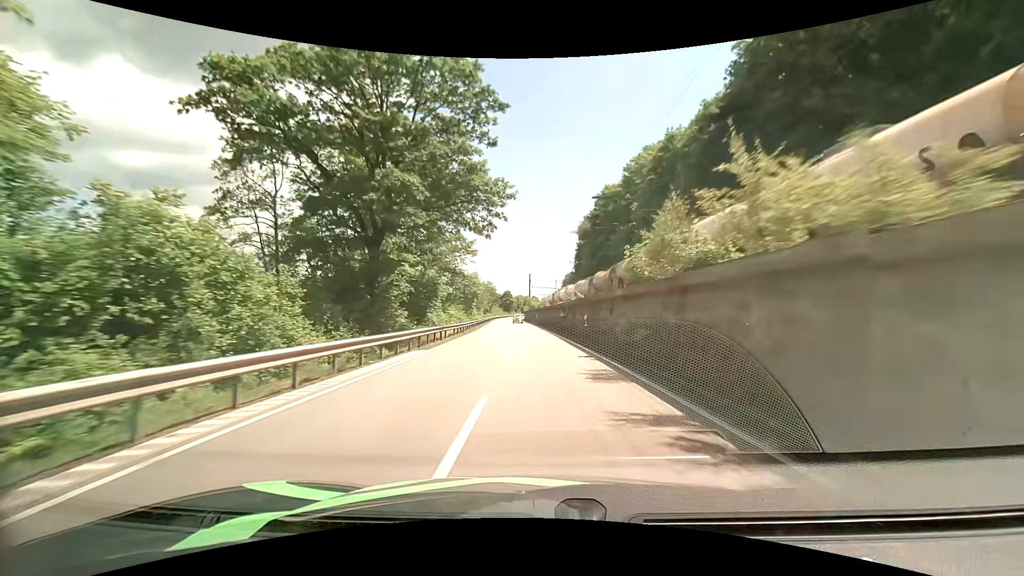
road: primary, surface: asphalt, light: Day
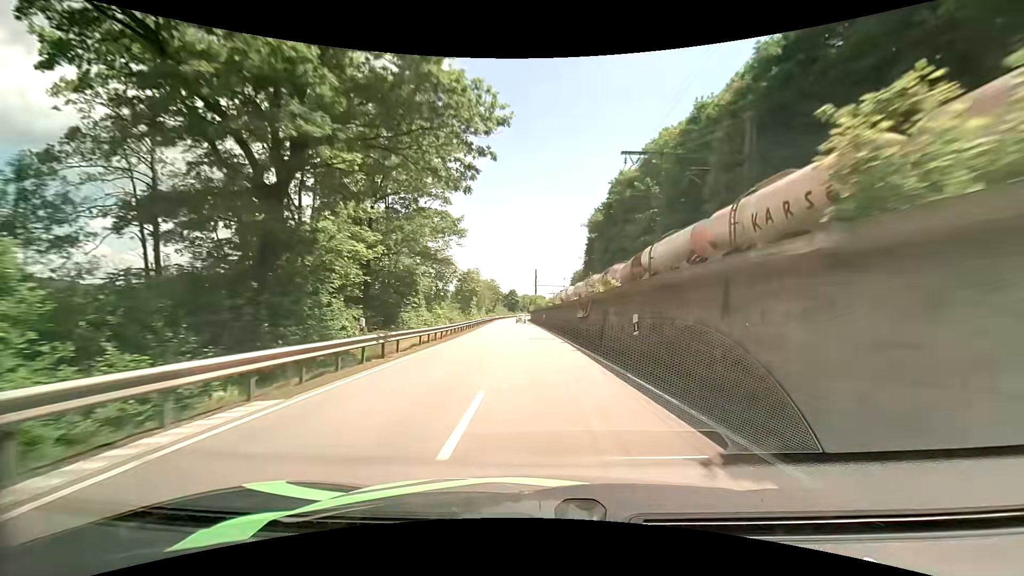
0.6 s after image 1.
(-0.1, +11.5) m; -1°
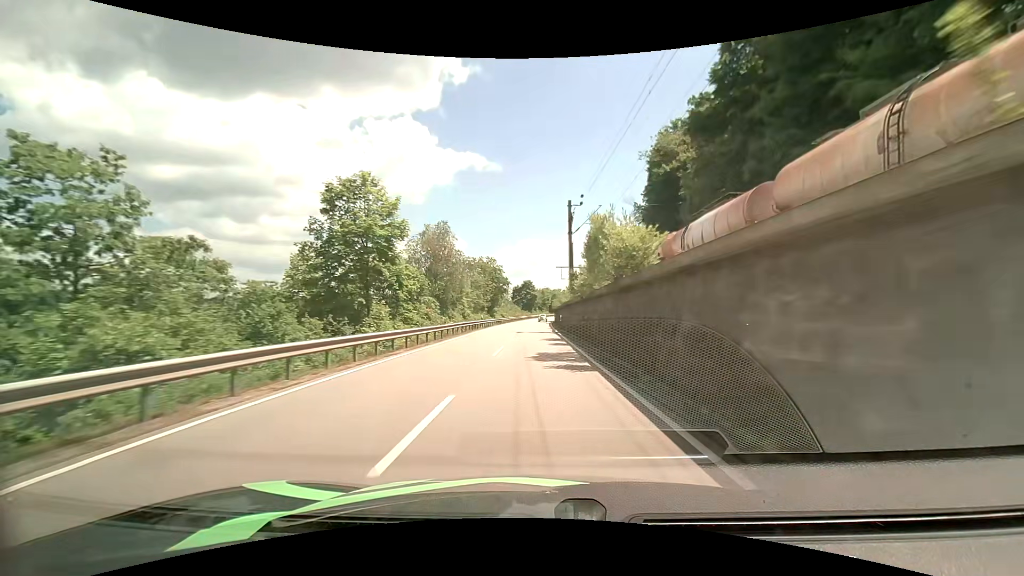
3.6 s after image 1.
(-1.8, +60.4) m; -3°
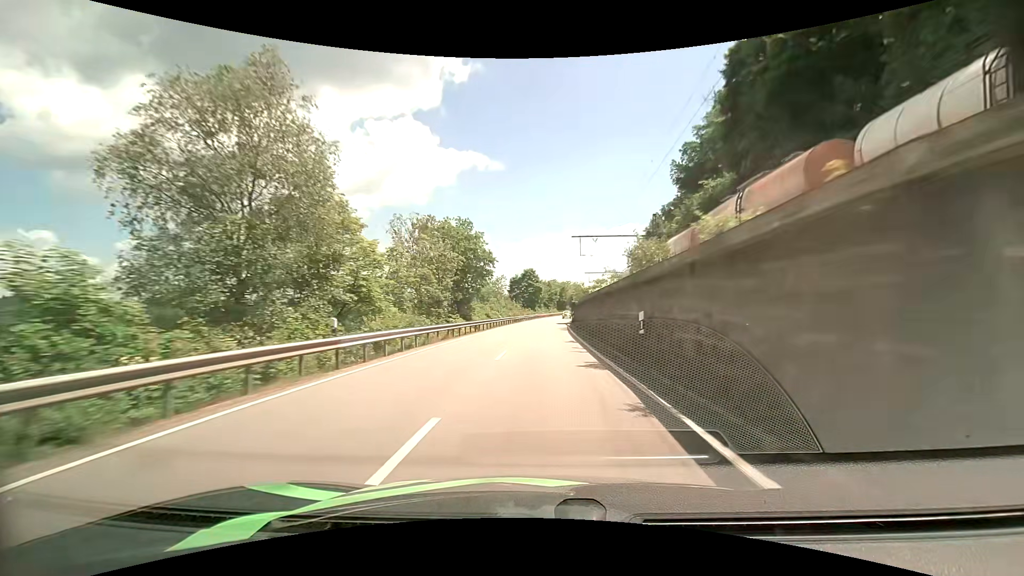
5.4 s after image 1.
(-0.2, +37.9) m; -1°
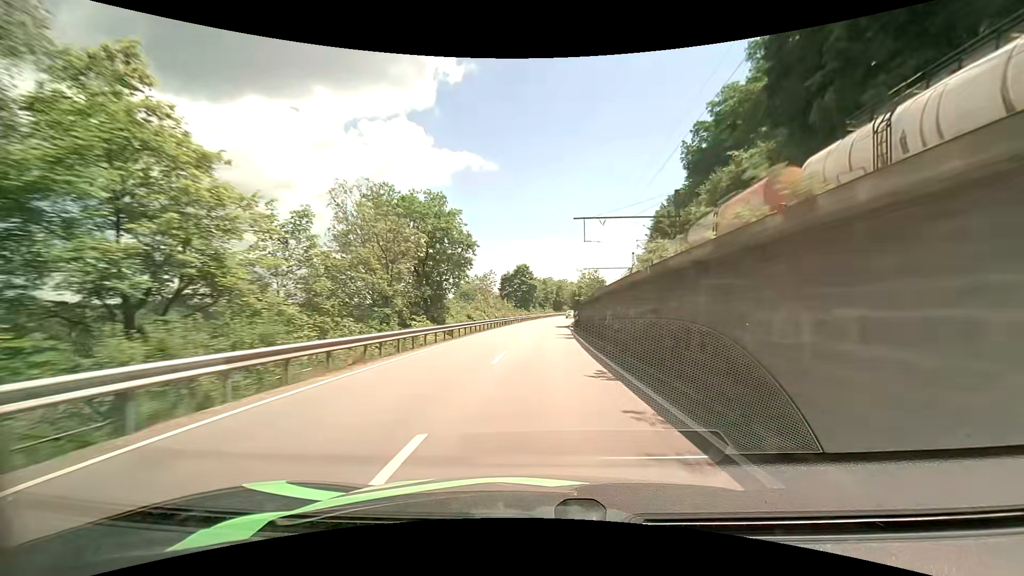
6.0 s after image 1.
(+0.1, +12.7) m; +1°
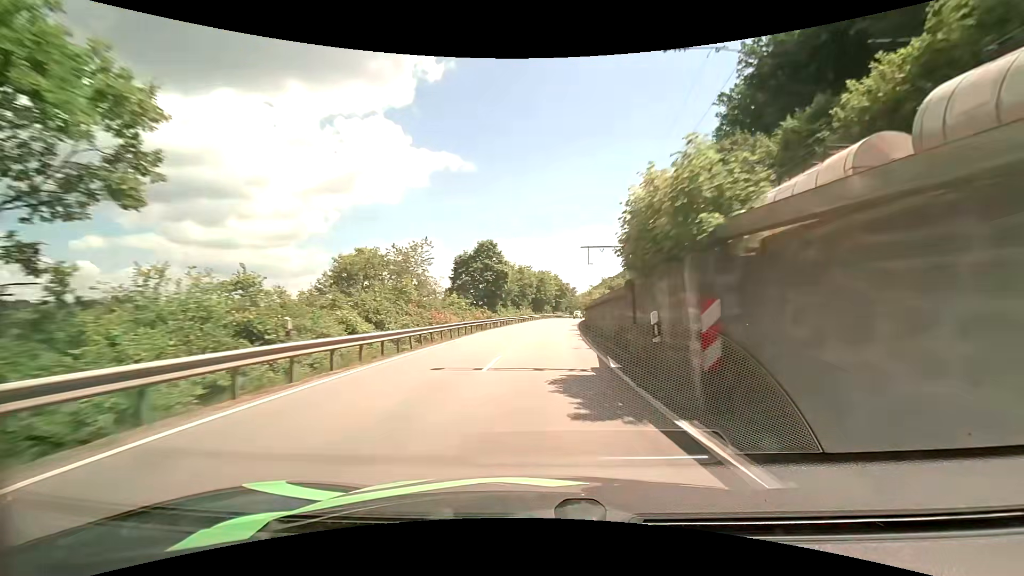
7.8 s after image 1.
(+0.7, +37.8) m; +3°
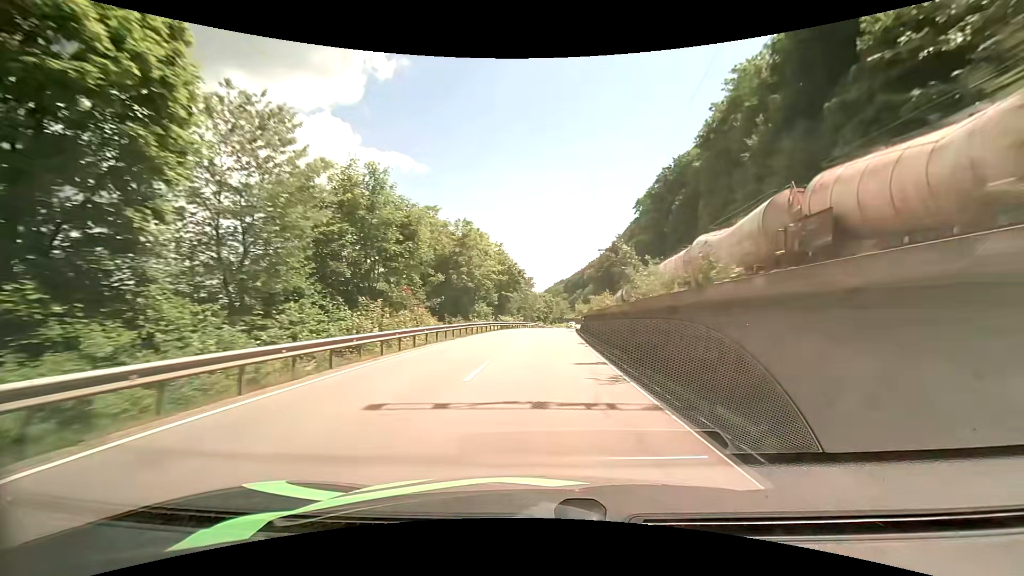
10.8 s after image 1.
(+3.0, +60.7) m; +5°
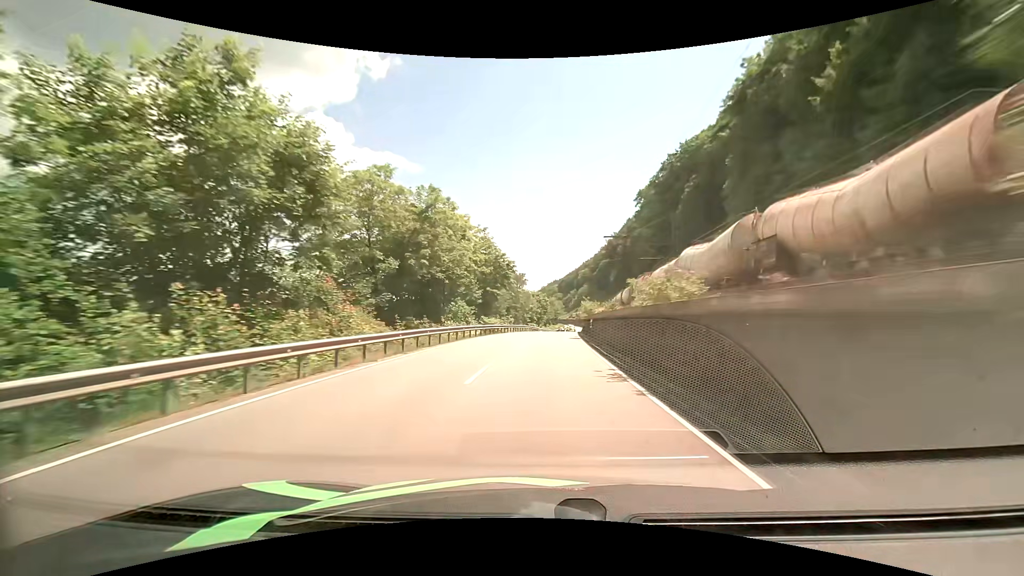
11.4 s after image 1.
(+0.1, +12.0) m; +1°
(0, +10) (0, +20) (+1, +30) (+1, +40) (+2, +50) (+3, +60) (+4, +70) (+5, +80) (+5, +90) (+6, +100) m
